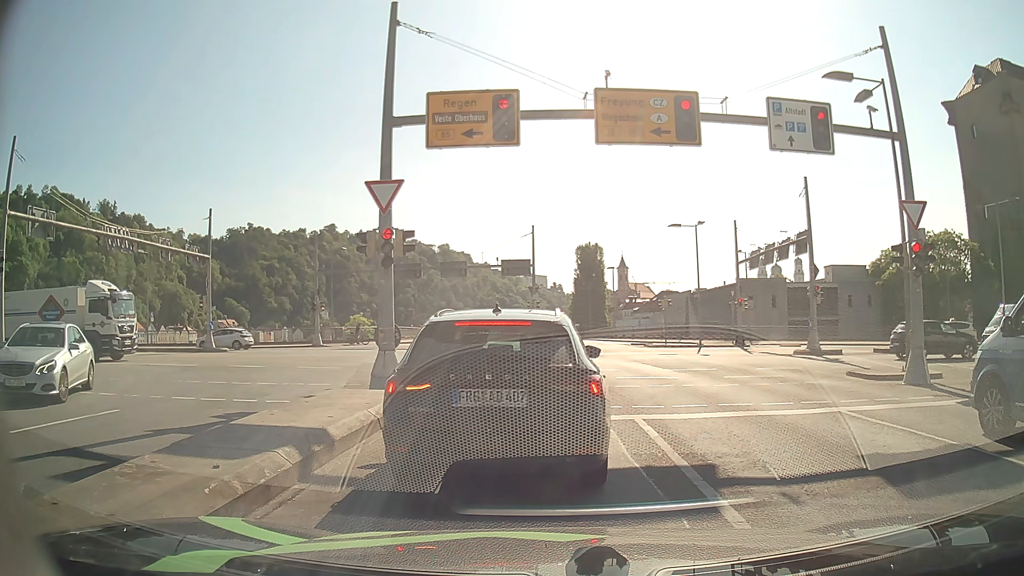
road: primary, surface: asphalt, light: Day
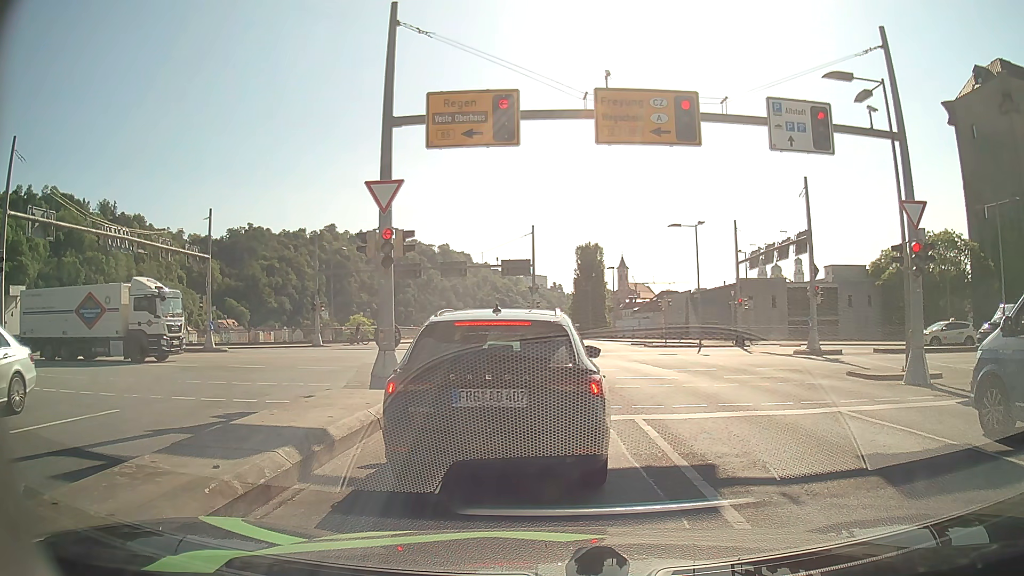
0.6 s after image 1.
(0.0, 0.0) m; 0°
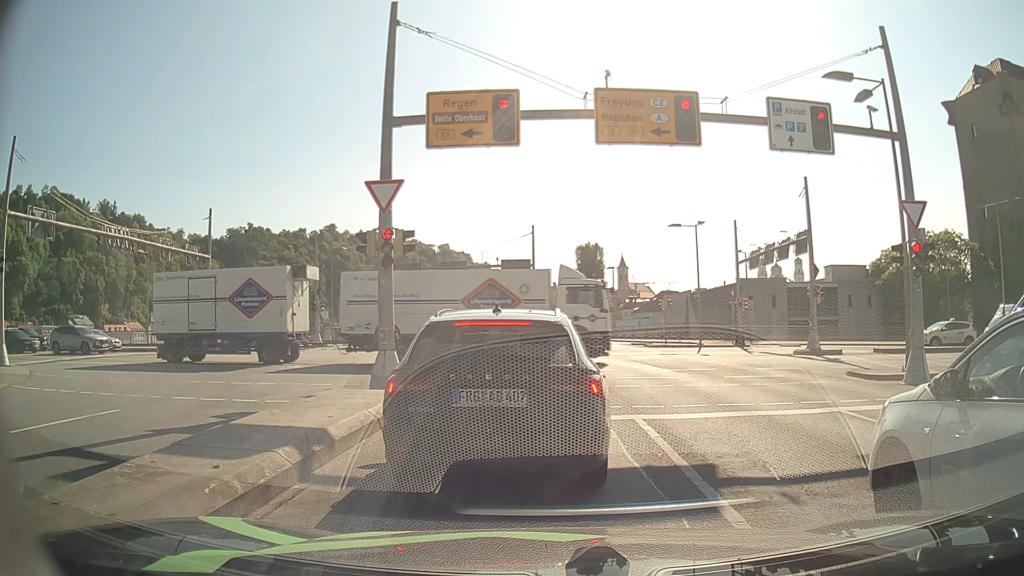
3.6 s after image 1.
(0.0, 0.0) m; 0°
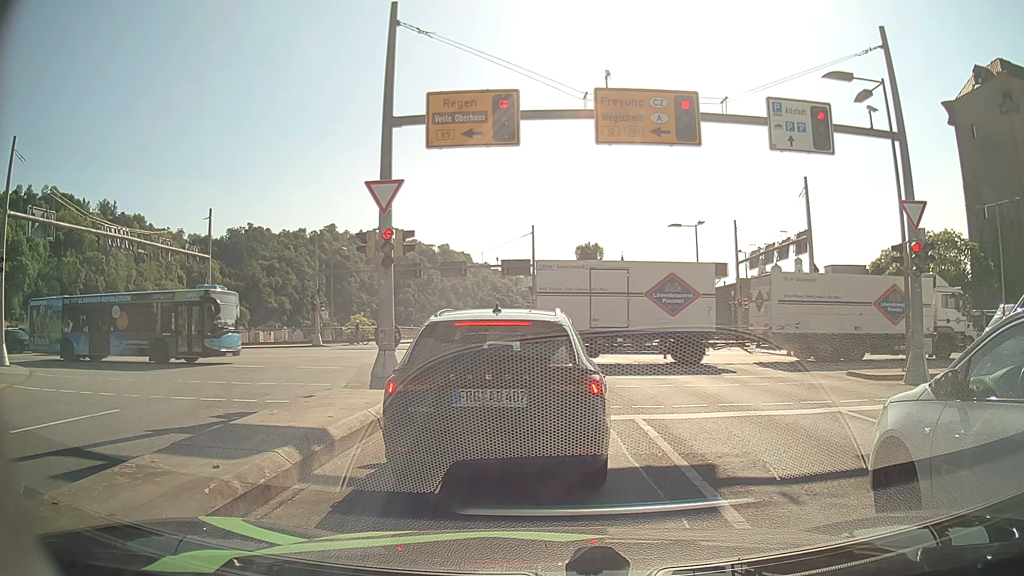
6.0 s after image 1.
(0.0, 0.0) m; 0°
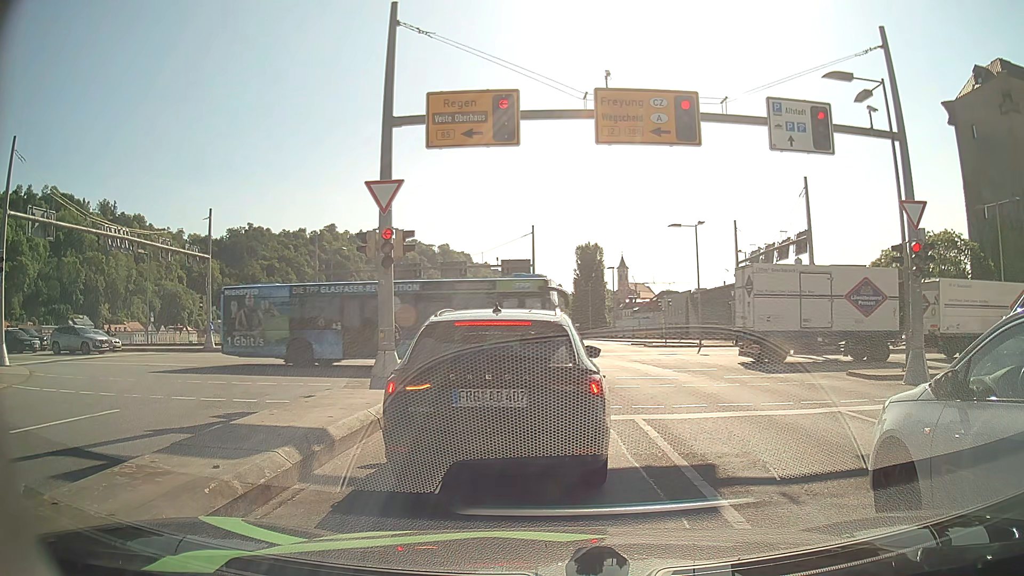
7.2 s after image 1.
(0.0, 0.0) m; 0°
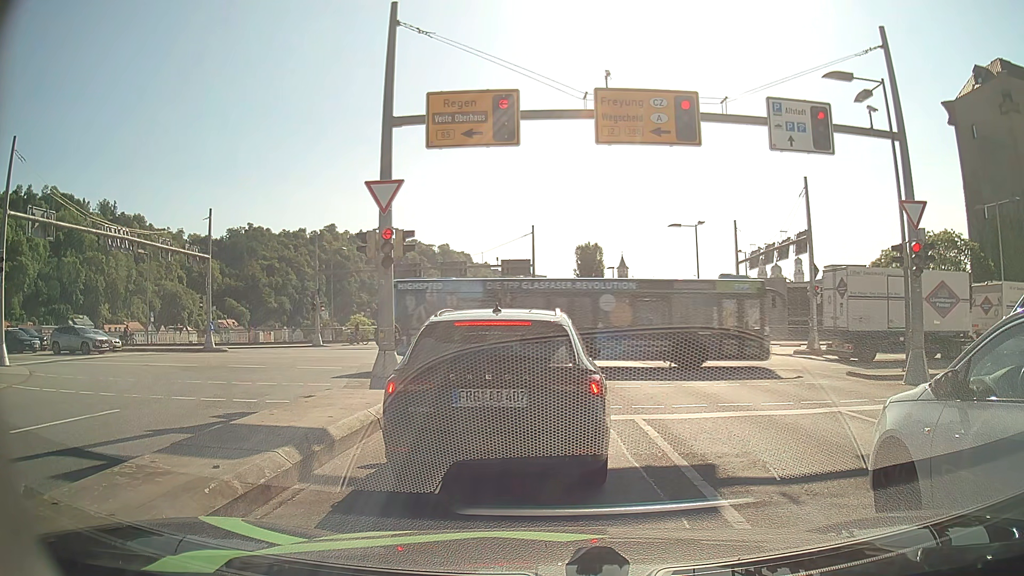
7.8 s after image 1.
(0.0, 0.0) m; 0°
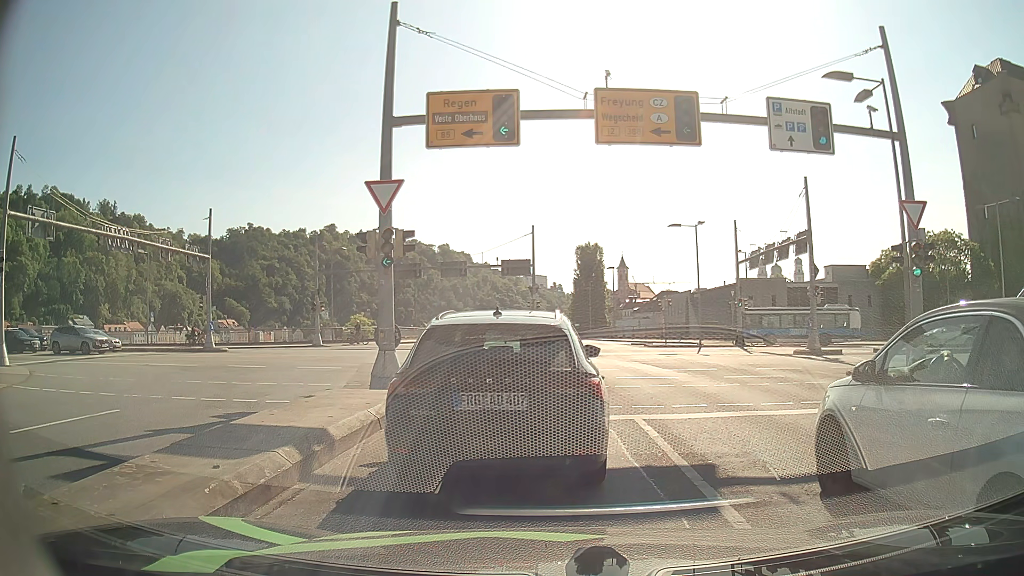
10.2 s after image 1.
(0.0, 0.0) m; 0°
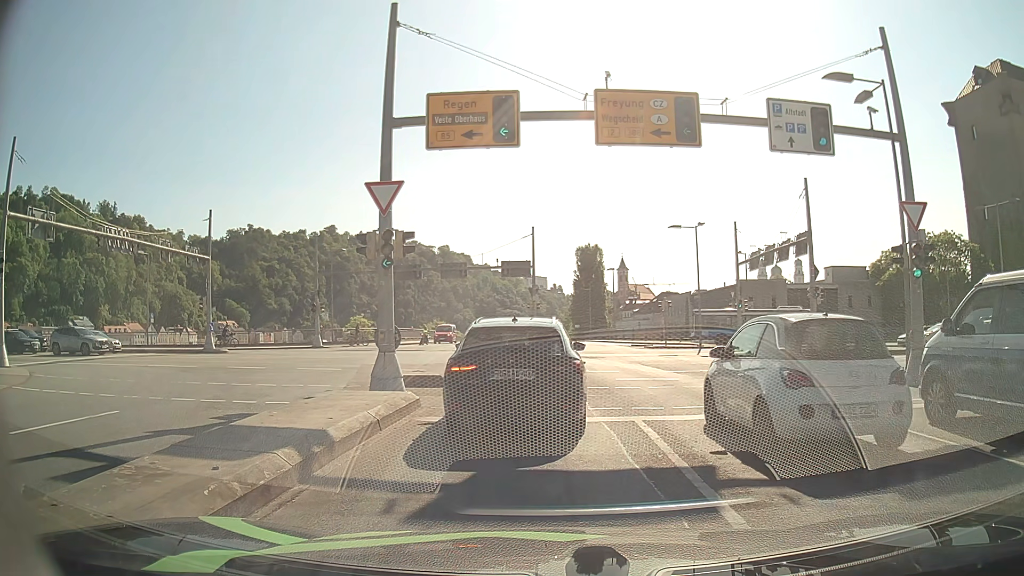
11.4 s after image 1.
(0.0, 0.0) m; 0°
(0, +10) (-1, +20) (-3, +30) (-9, +37) (-18, +41) (-28, +42) (-38, +42) (-48, +42) (-58, +41) (-68, +41) m
